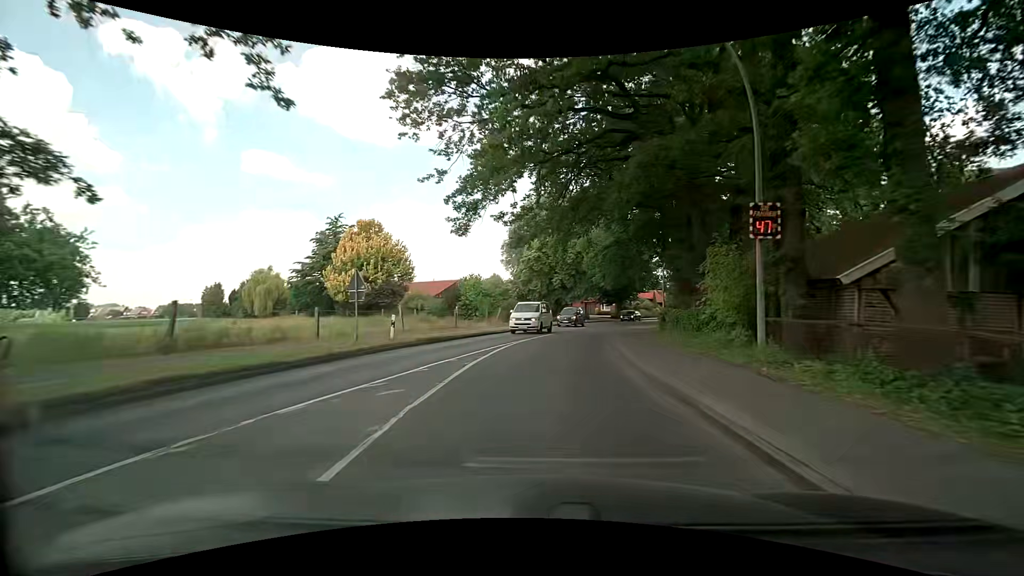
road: secondary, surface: asphalt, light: Day
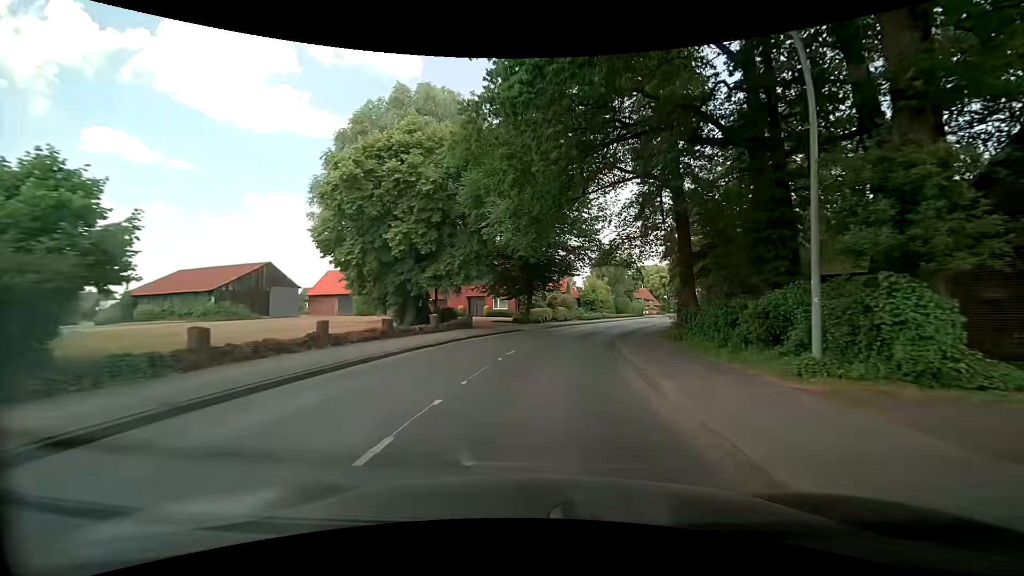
(+3.5, +36.9) m; +12°
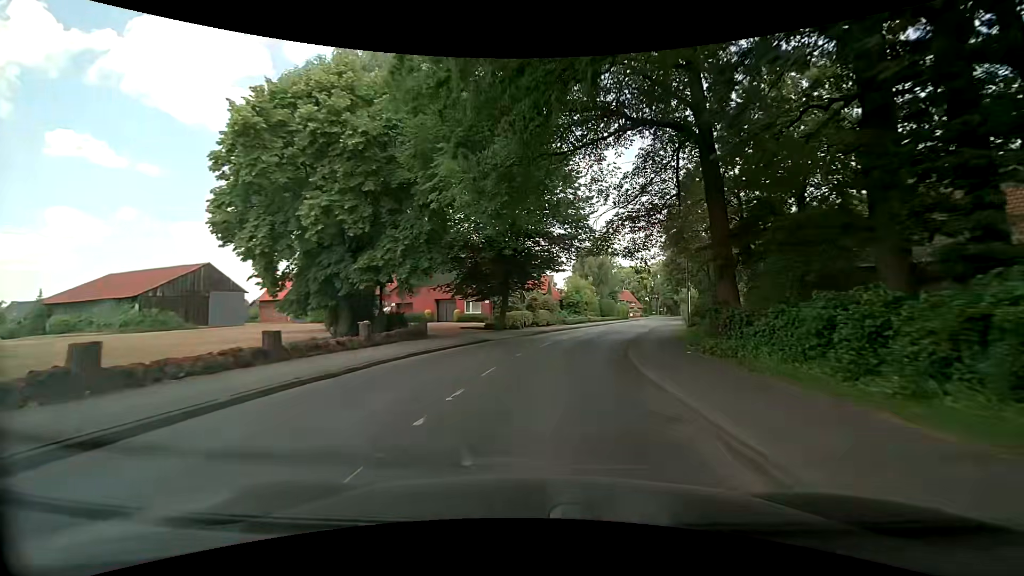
(+0.2, +7.5) m; +3°
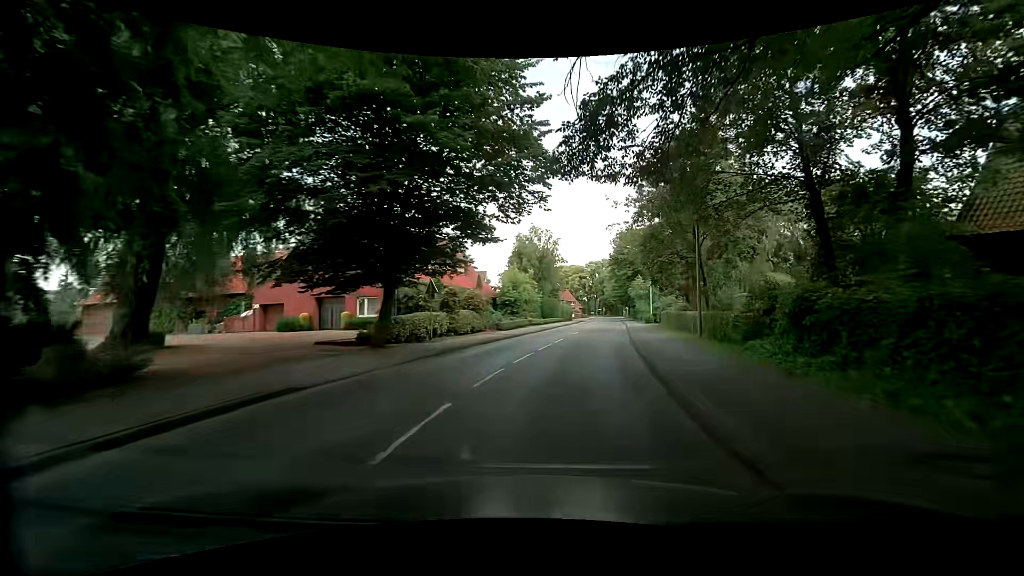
(+0.6, +15.0) m; +6°
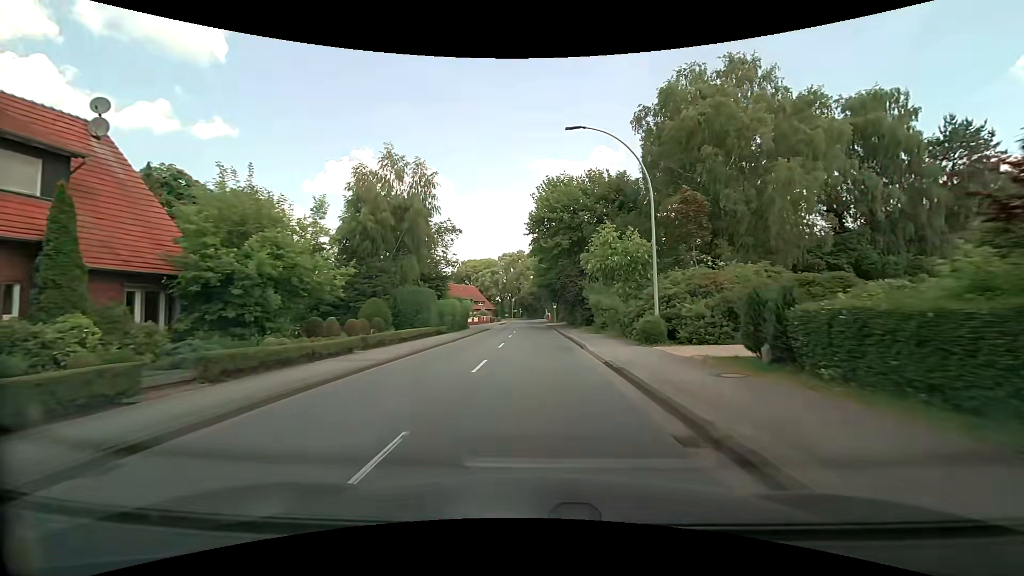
(+5.2, +37.2) m; +10°
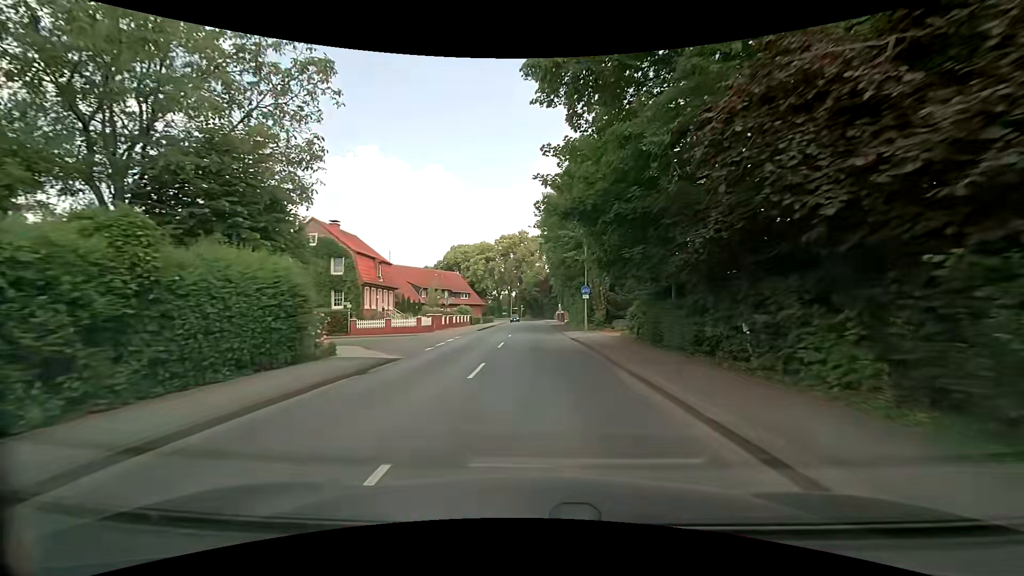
(0.0, +37.6) m; 0°
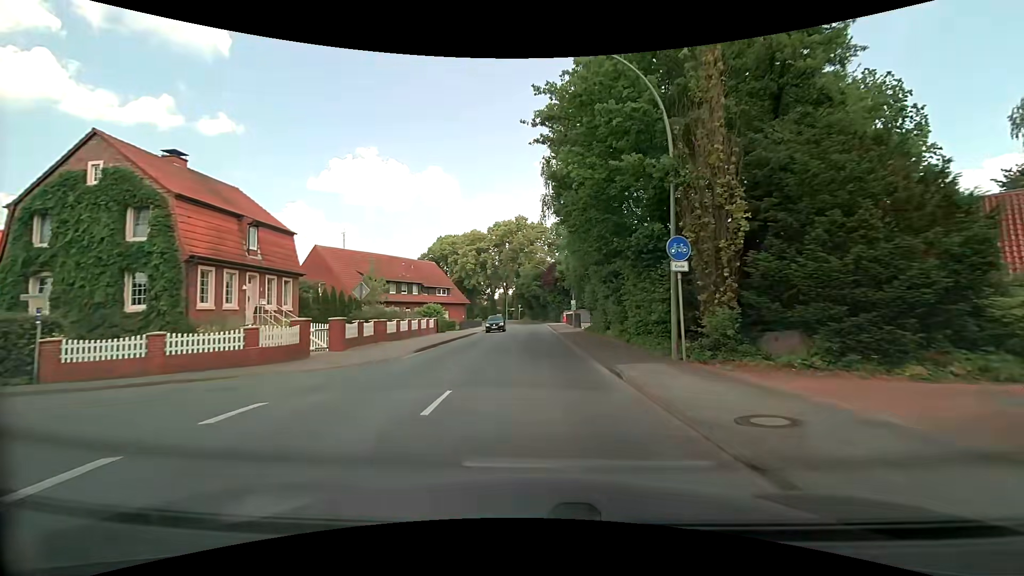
(+0.1, +22.1) m; 0°
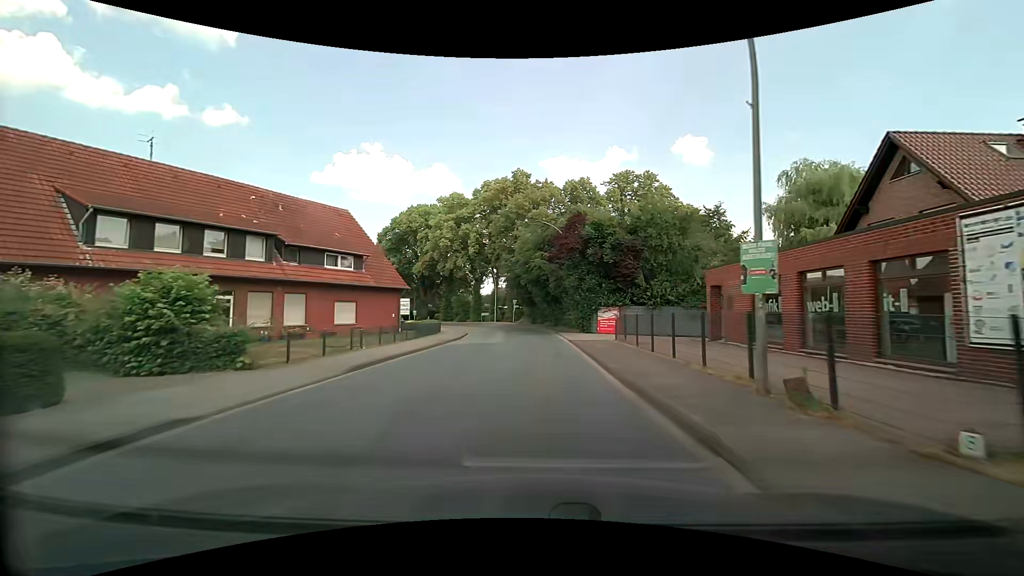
(0.0, +36.0) m; 0°
(0, +10) (0, +20) (0, +30) (-1, +40) (-2, +50) (-5, +60) (-9, +69) (-13, +78) (-19, +86) (-25, +94) m
